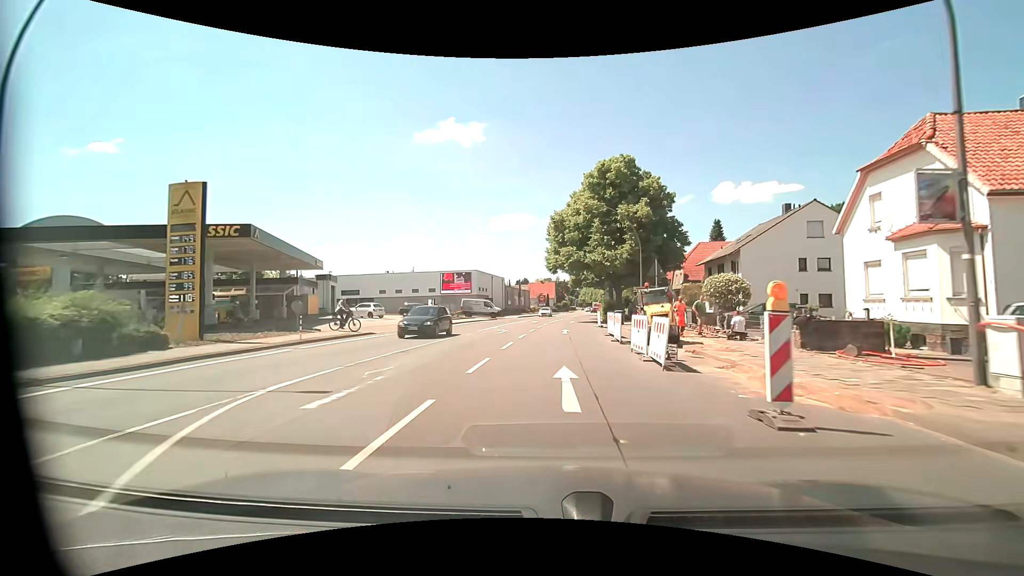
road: primary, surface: asphalt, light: Day
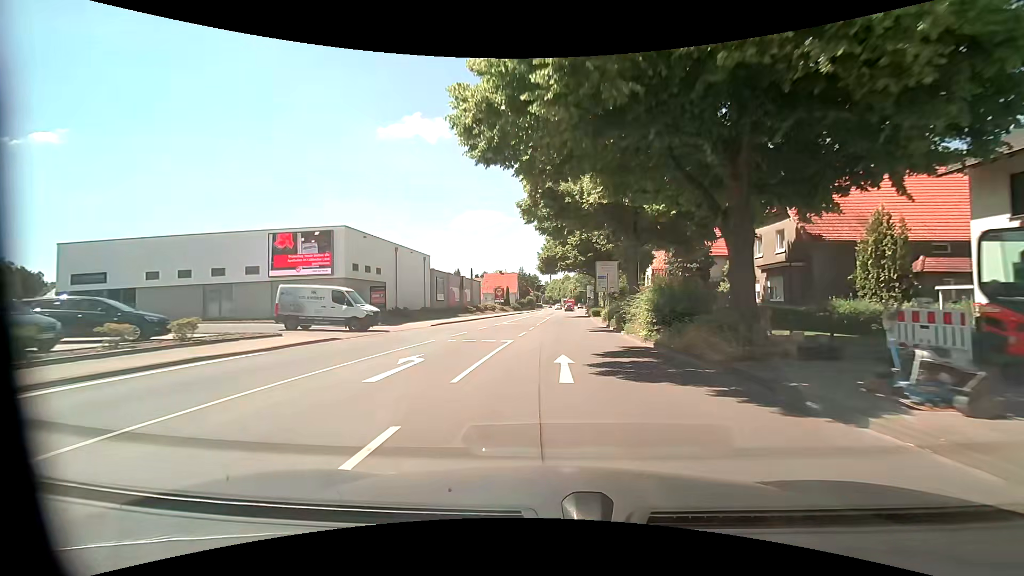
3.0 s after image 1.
(+1.1, +37.7) m; +4°
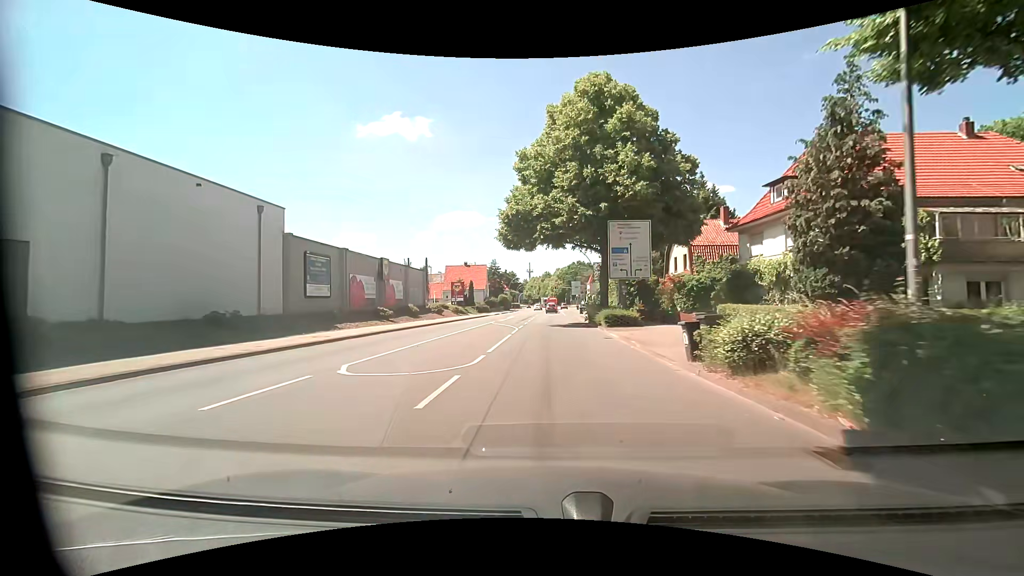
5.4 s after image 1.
(+0.7, +27.4) m; +2°
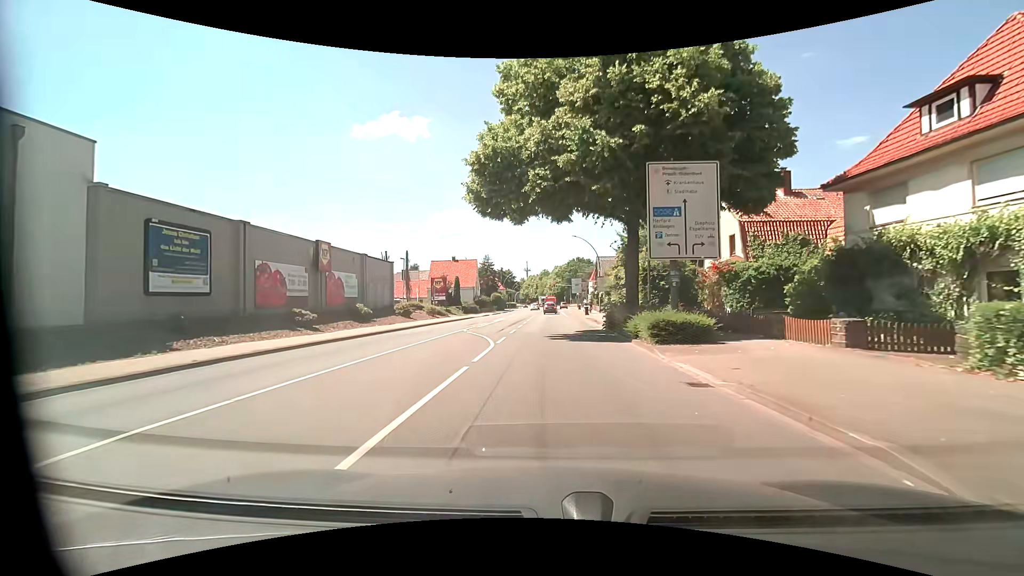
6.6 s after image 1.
(+0.2, +12.0) m; 0°
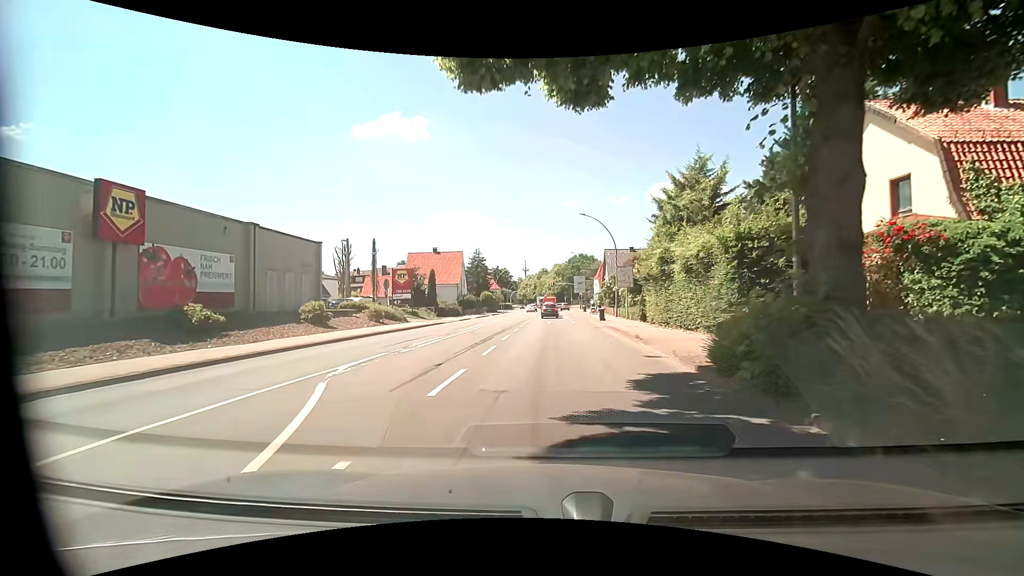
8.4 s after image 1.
(+0.1, +15.8) m; 0°
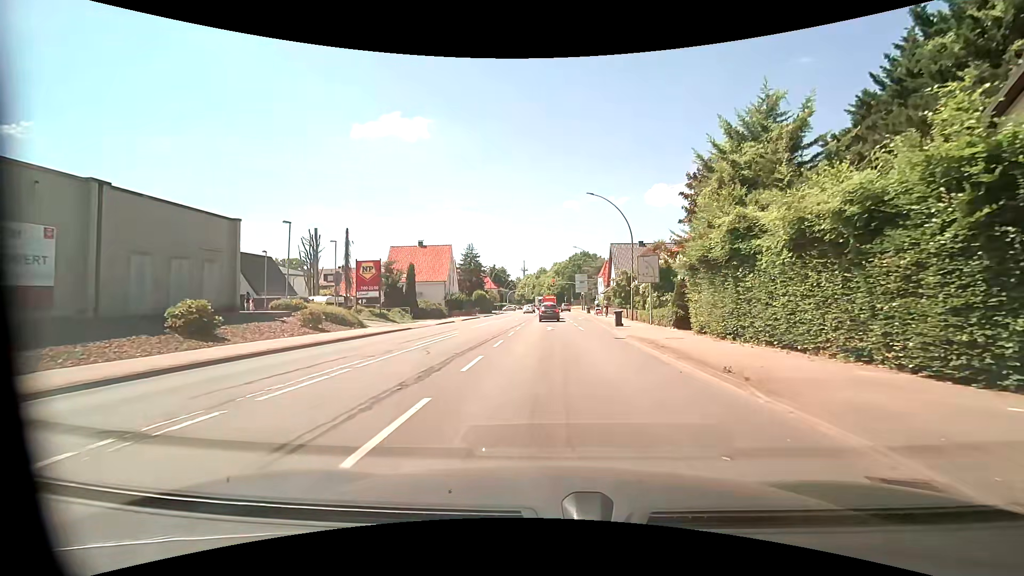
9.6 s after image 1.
(+0.1, +9.0) m; 0°
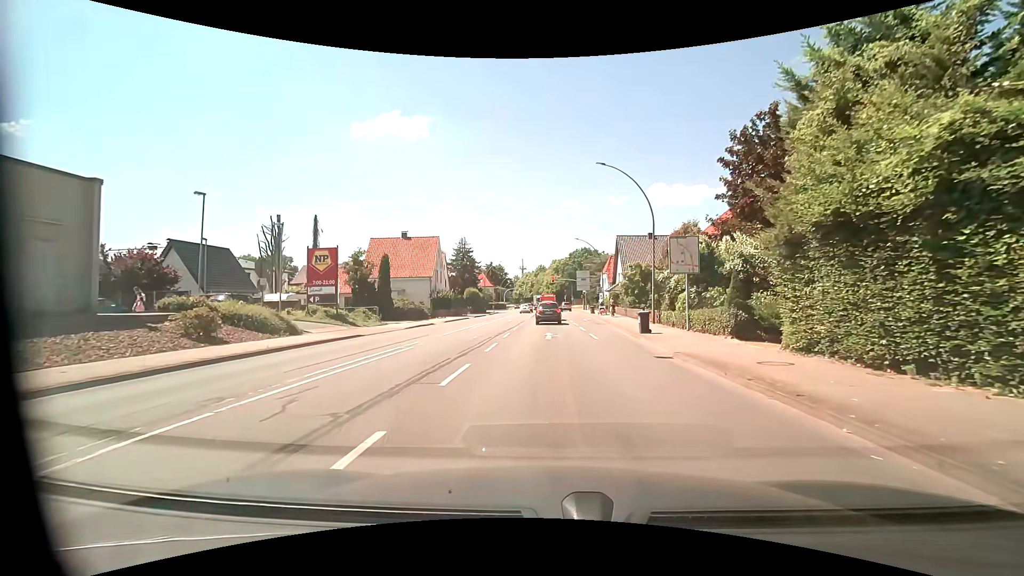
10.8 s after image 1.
(+0.2, +7.9) m; +1°
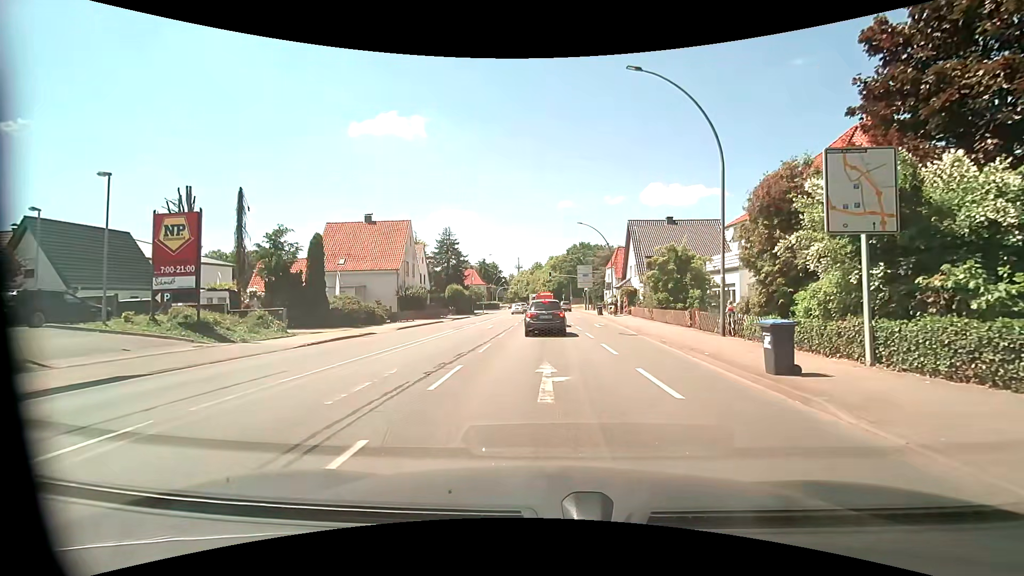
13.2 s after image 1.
(+0.1, +12.1) m; 0°
(0, +10) (0, +20) (+1, +30) (+1, +40) (+1, +50) (+1, +60) (+1, +70) (+1, +80) (+2, +90) (+2, +100) m
